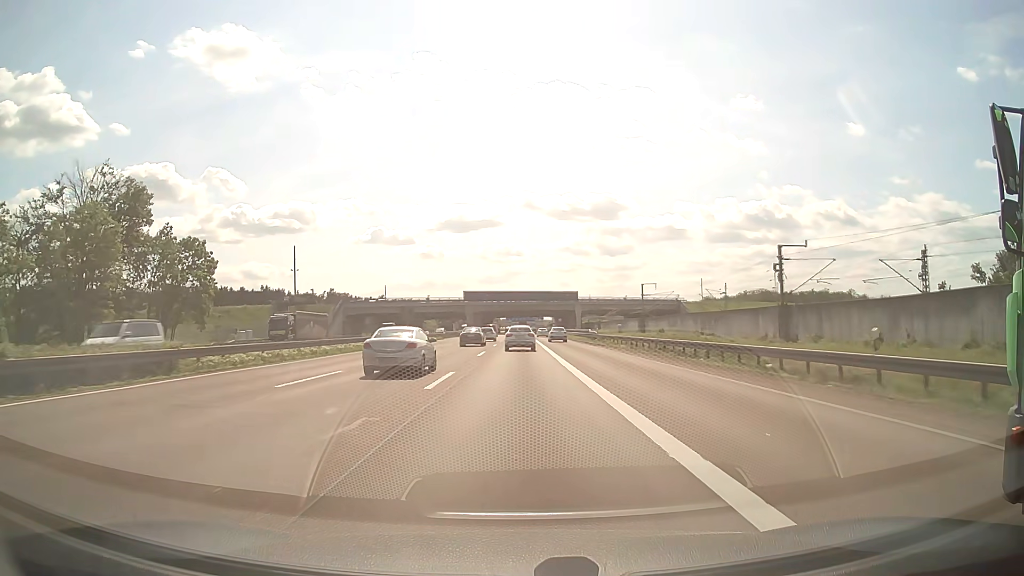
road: motorway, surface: asphalt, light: Day
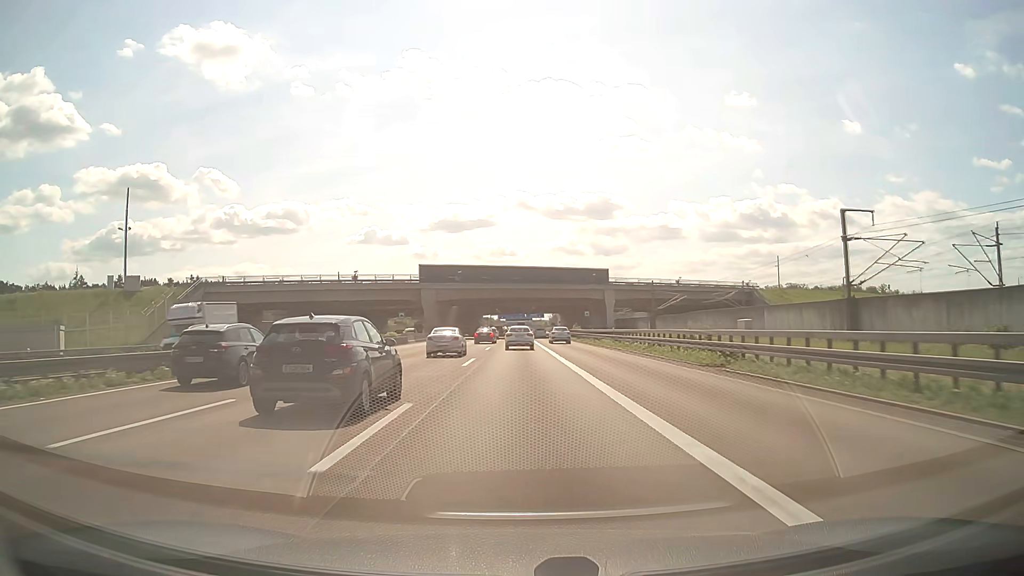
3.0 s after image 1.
(-0.1, +63.5) m; 0°
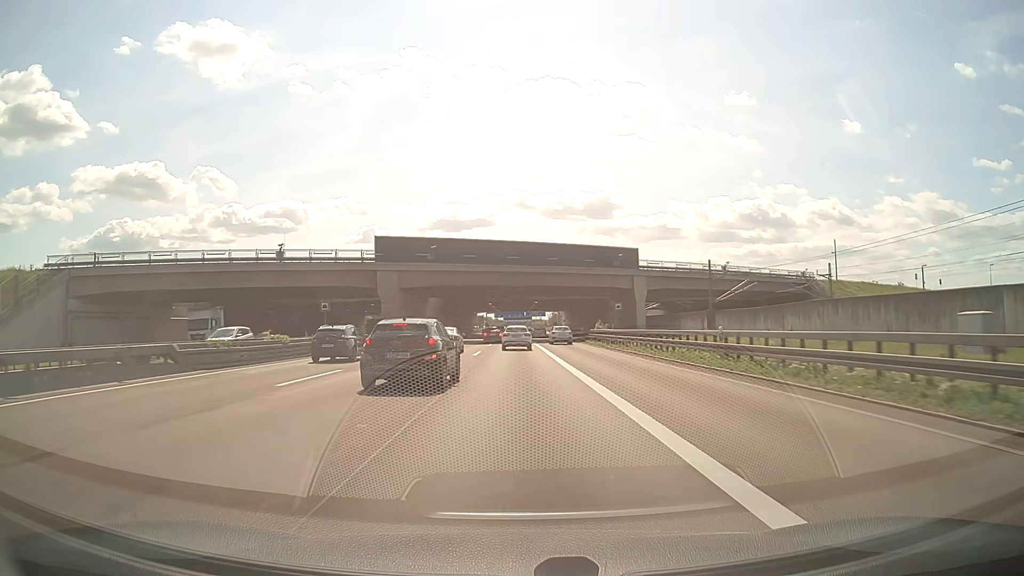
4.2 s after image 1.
(-0.1, +27.1) m; 0°
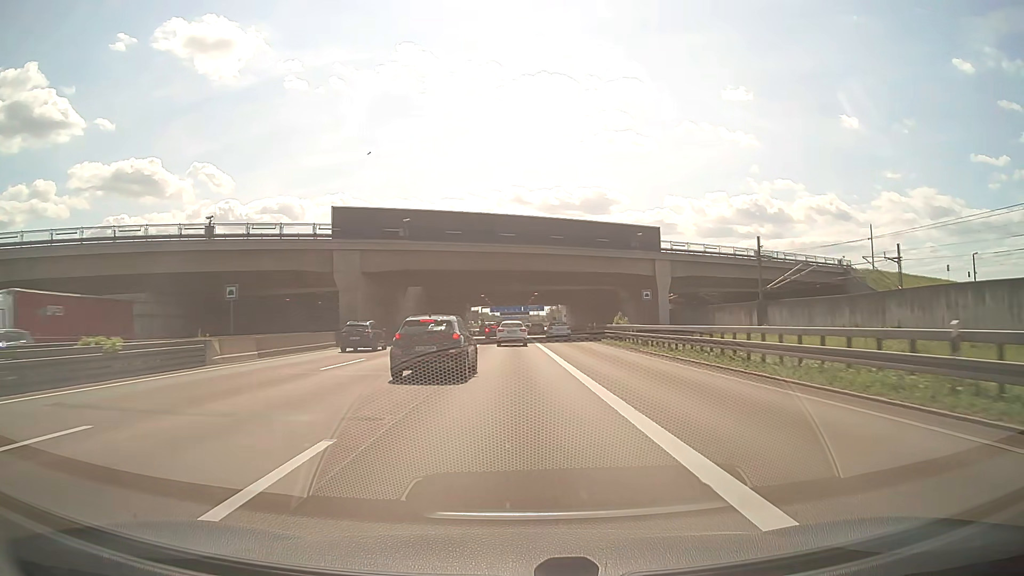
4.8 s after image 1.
(+0.1, +13.6) m; 0°
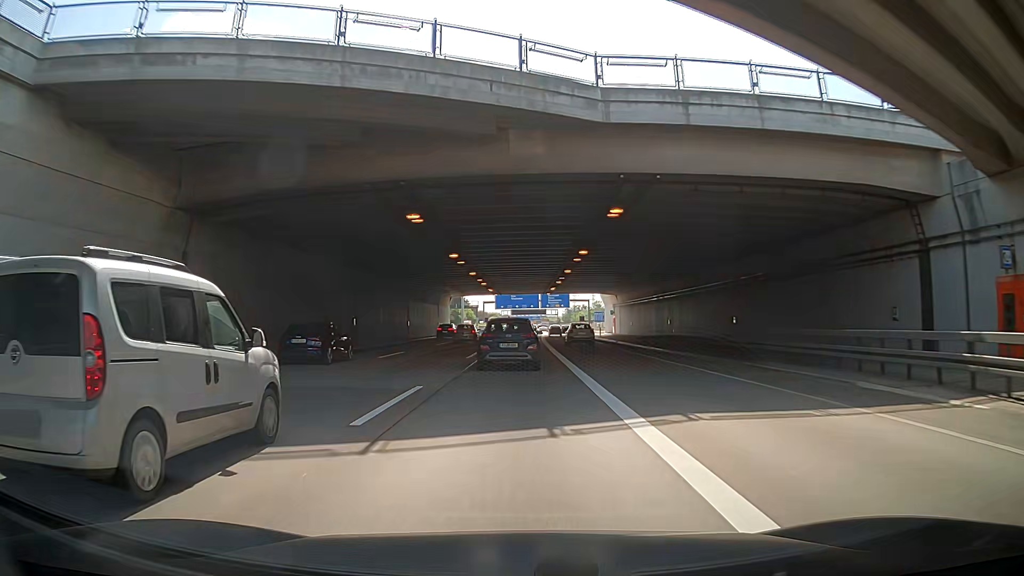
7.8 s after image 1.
(-0.1, +64.9) m; 0°
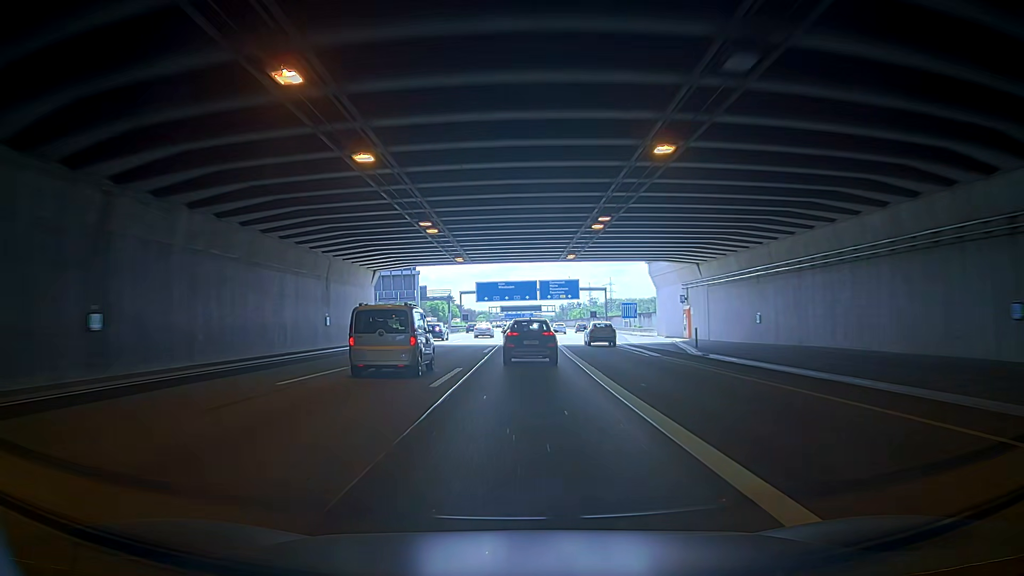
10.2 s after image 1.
(-1.5, +48.0) m; -2°
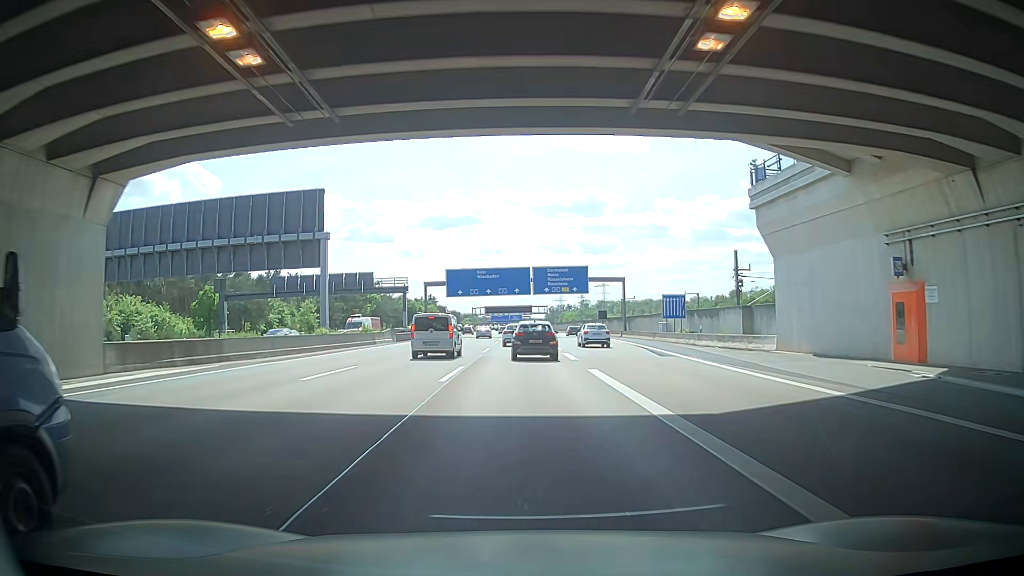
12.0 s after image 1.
(+0.8, +33.8) m; +3°
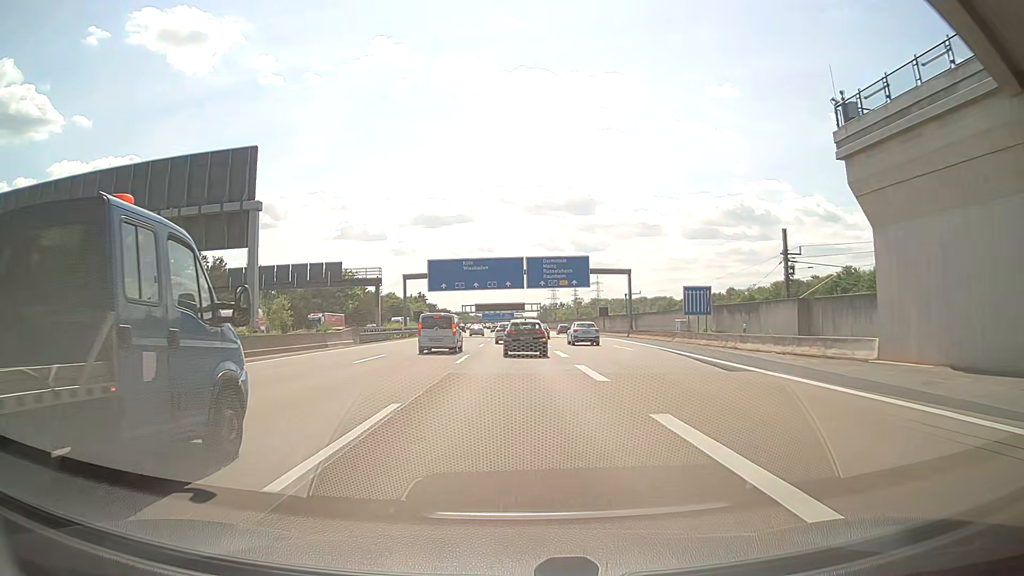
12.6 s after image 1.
(0.0, +11.0) m; 0°
(0, +10) (0, +20) (0, +30) (+1, +40) (0, +50) (0, +60) (0, +70) (0, +80) (-1, +90) (-1, +100) m
